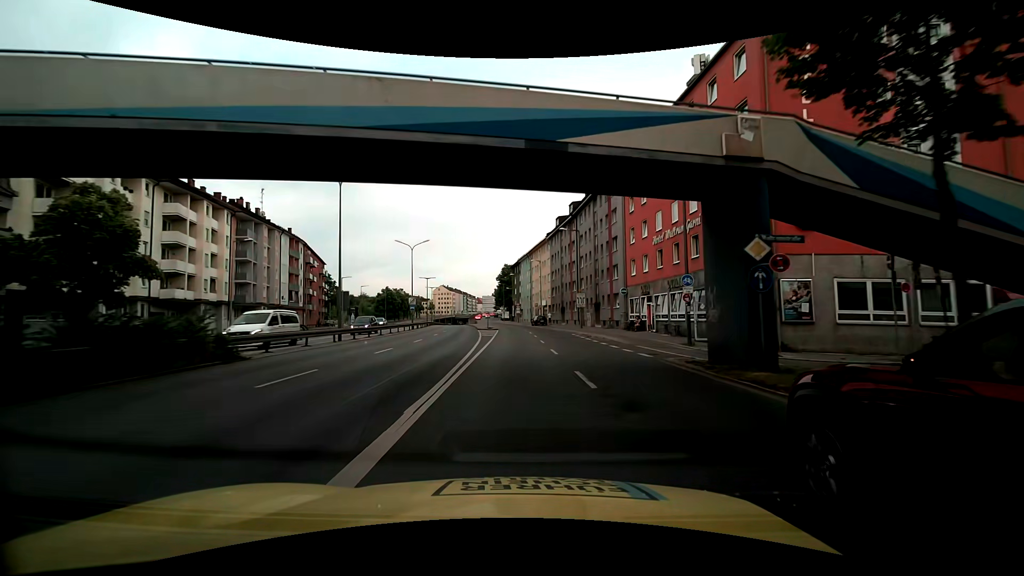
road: trunk_link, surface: asphalt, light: Day
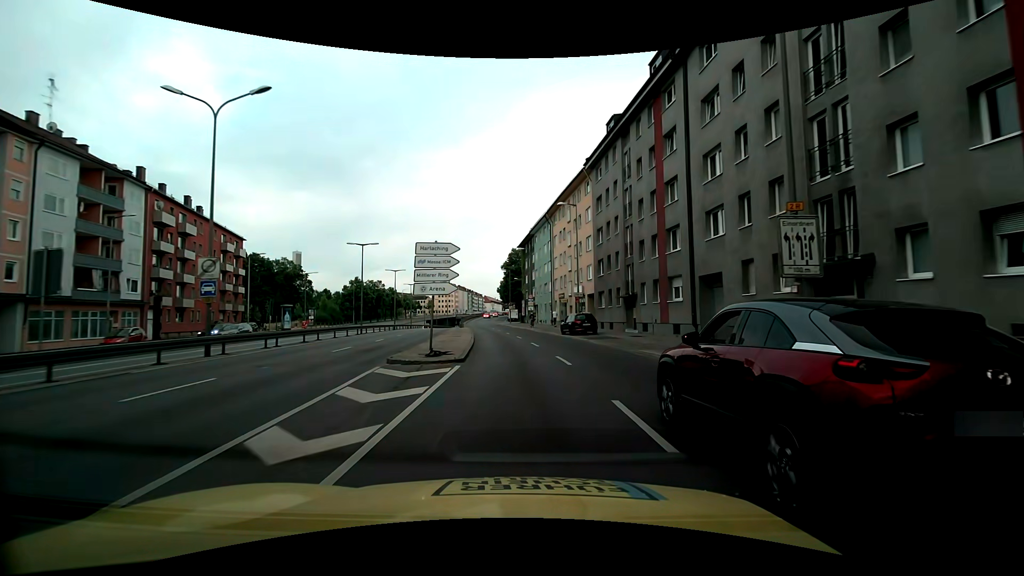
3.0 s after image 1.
(-0.7, +40.4) m; -1°
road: primary_link
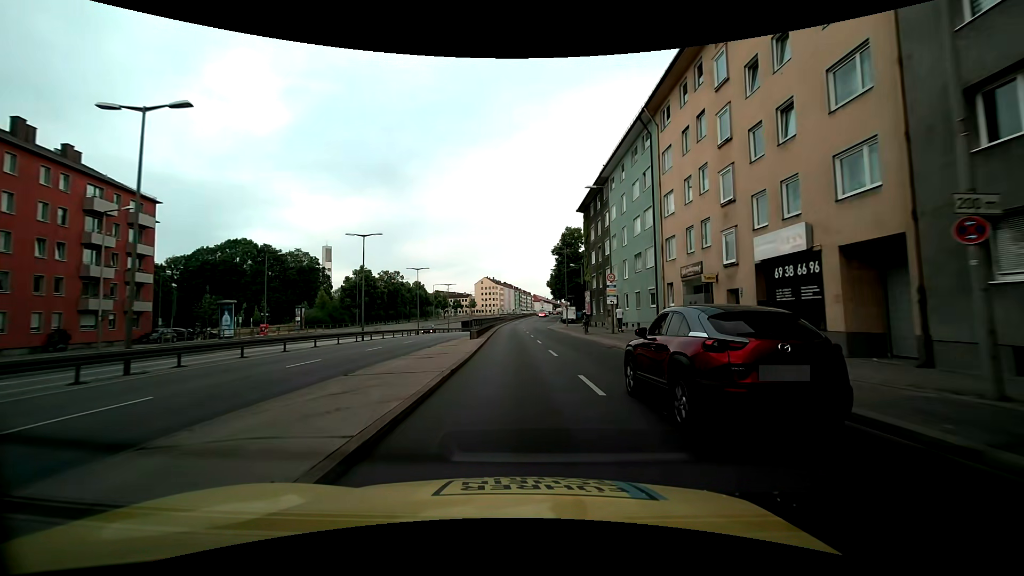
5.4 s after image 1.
(-1.8, +32.2) m; -6°
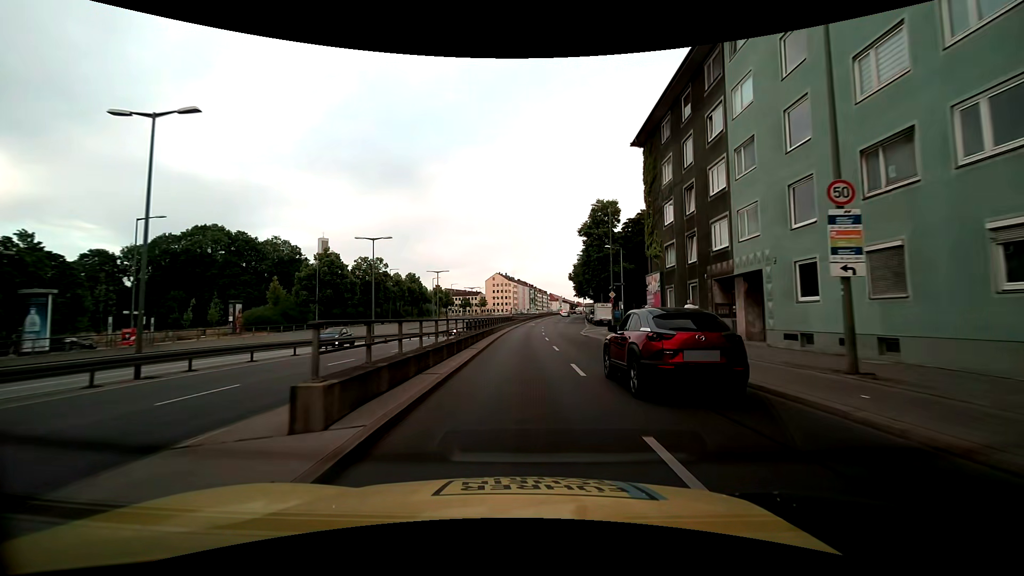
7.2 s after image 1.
(-0.5, +24.2) m; -2°
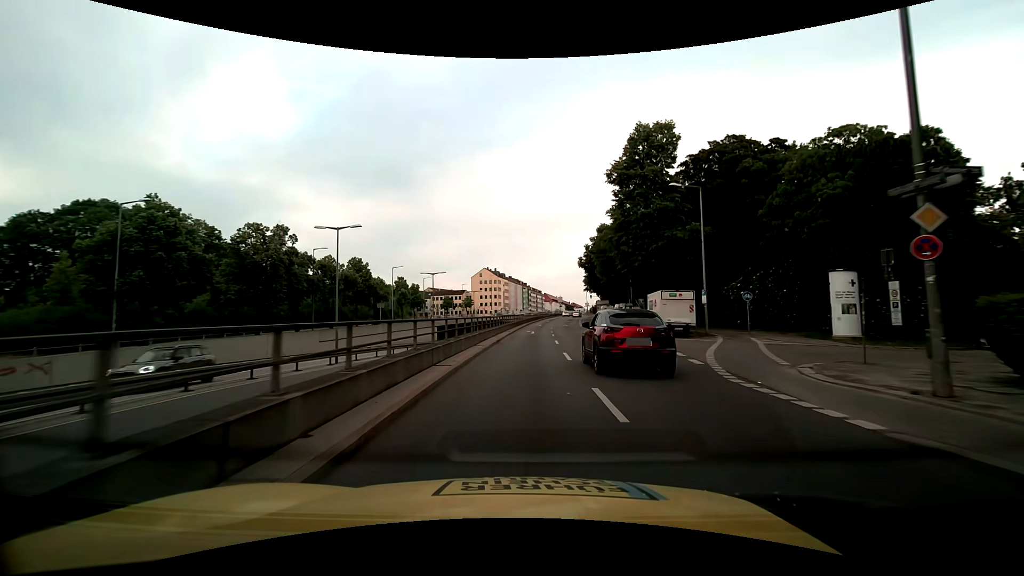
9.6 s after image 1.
(+0.2, +32.2) m; +1°
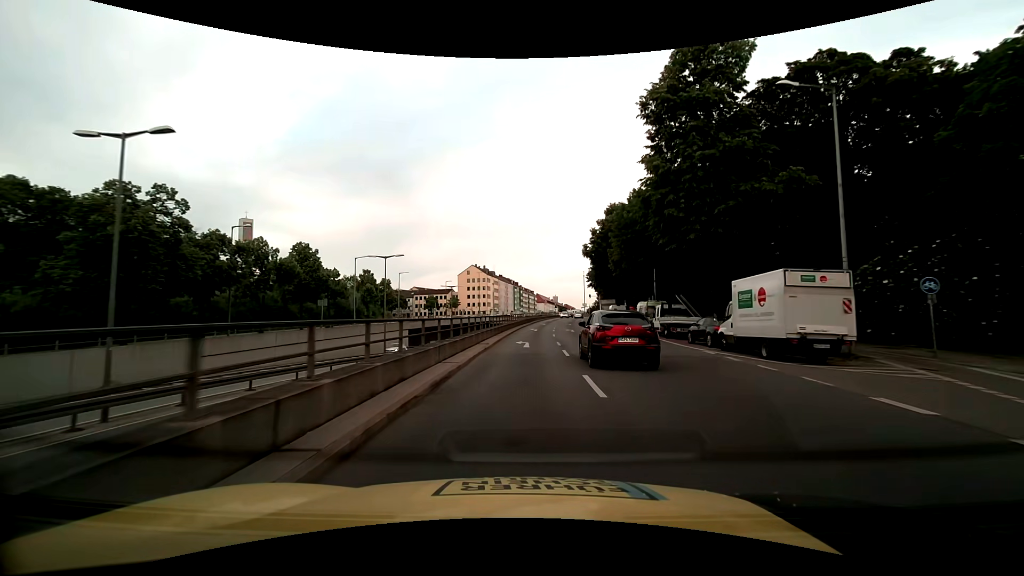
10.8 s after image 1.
(+0.1, +16.1) m; +1°
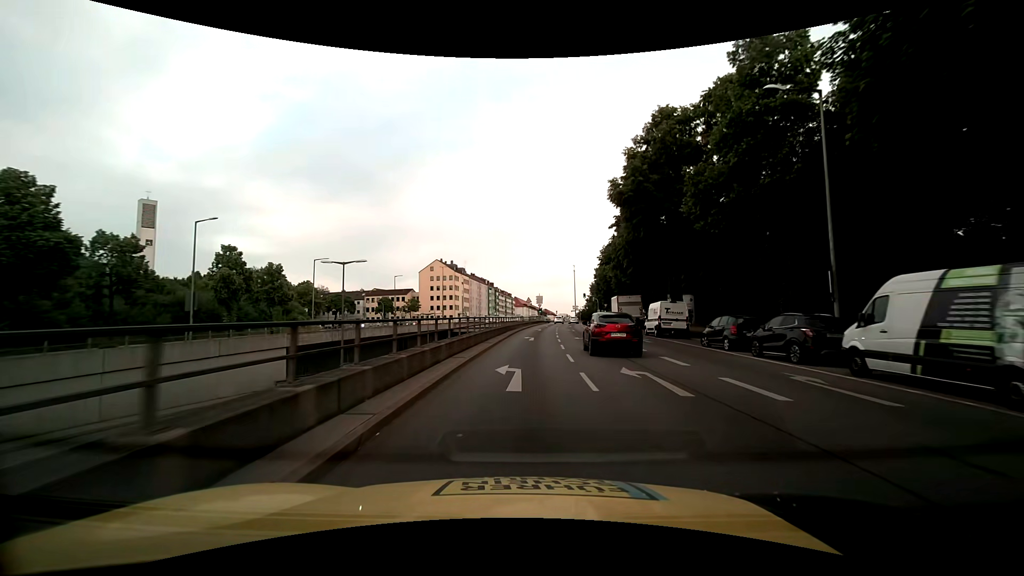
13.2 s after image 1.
(+0.6, +32.1) m; +2°
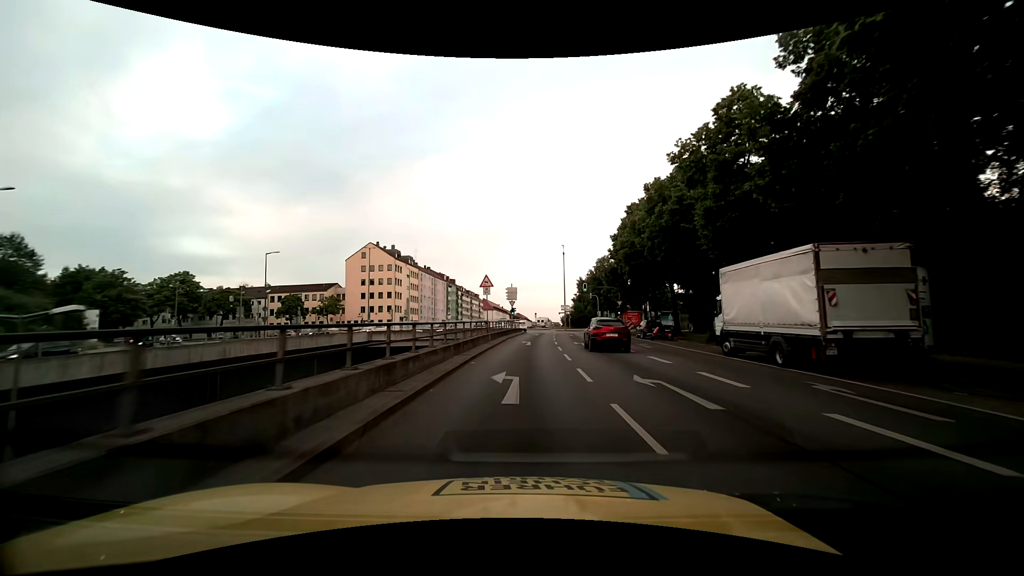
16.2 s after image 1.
(+1.2, +40.1) m; +4°
(0, +10) (0, +20) (0, +30) (+1, +40) (+1, +50) (+2, +60) (0, +70) (-5, +79) (-12, +85) (-21, +89) m
